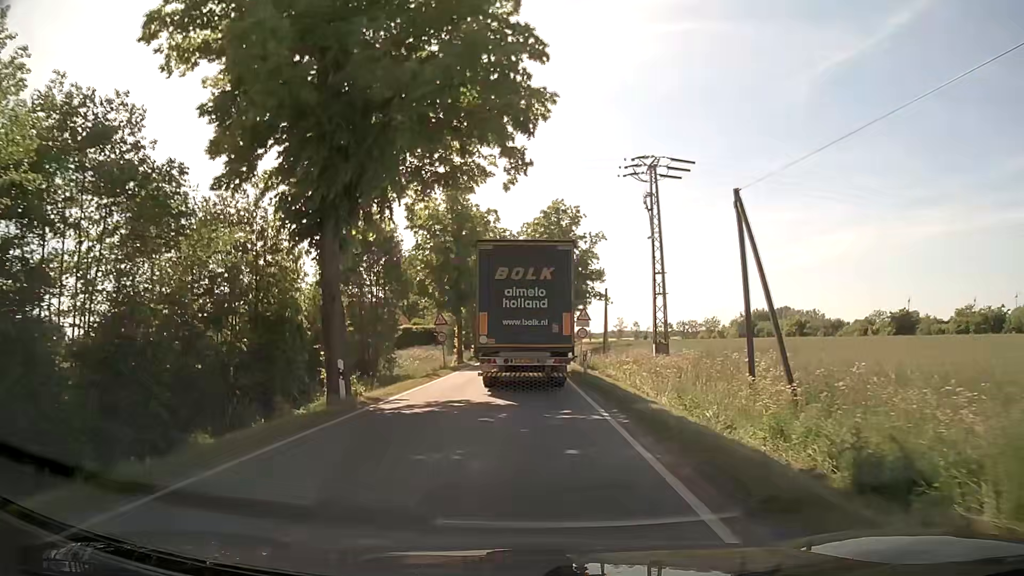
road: tertiary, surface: asphalt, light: Day
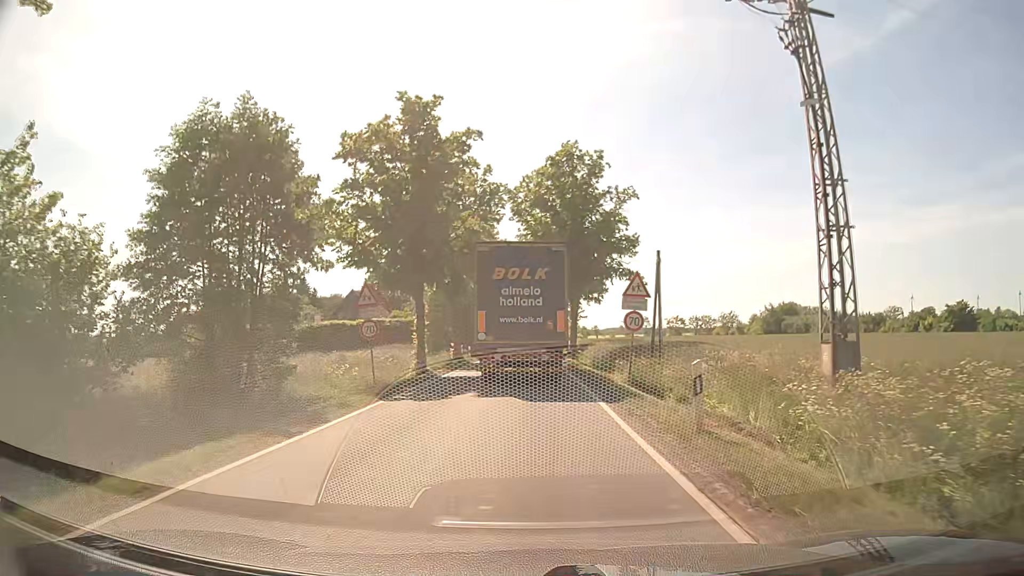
(-0.1, +17.8) m; -1°
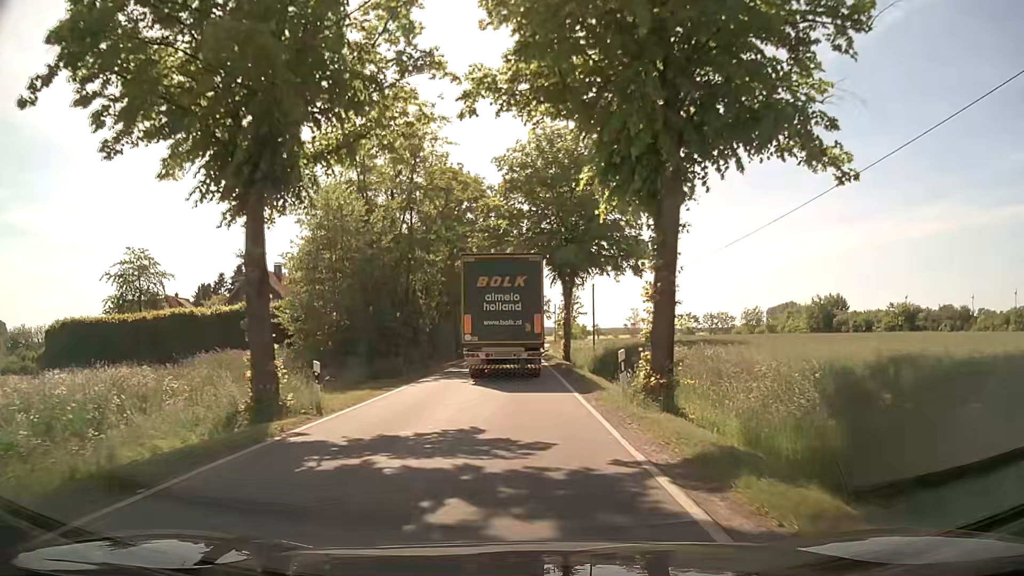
(+0.3, +32.0) m; +1°
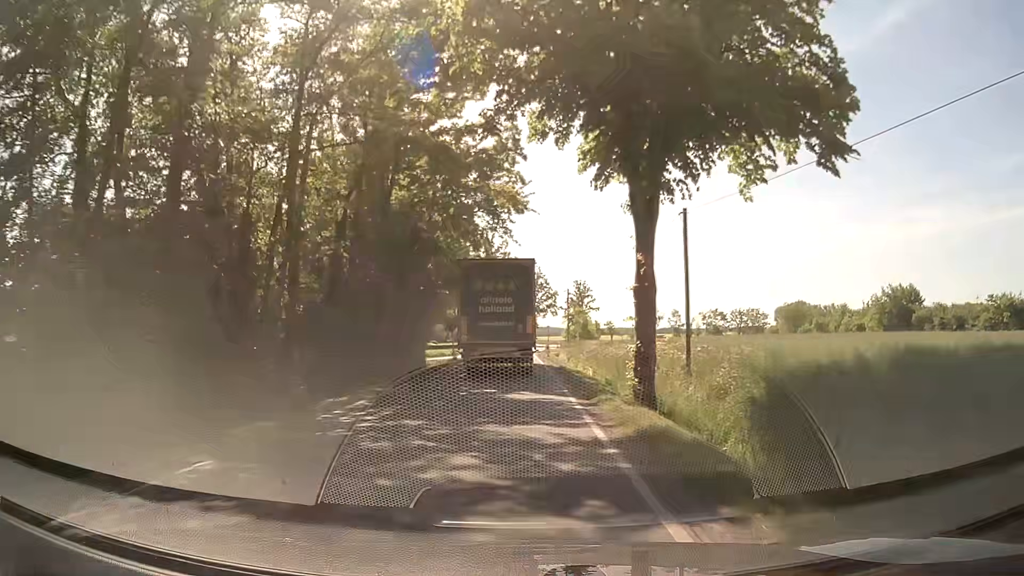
(+0.1, +27.4) m; 0°
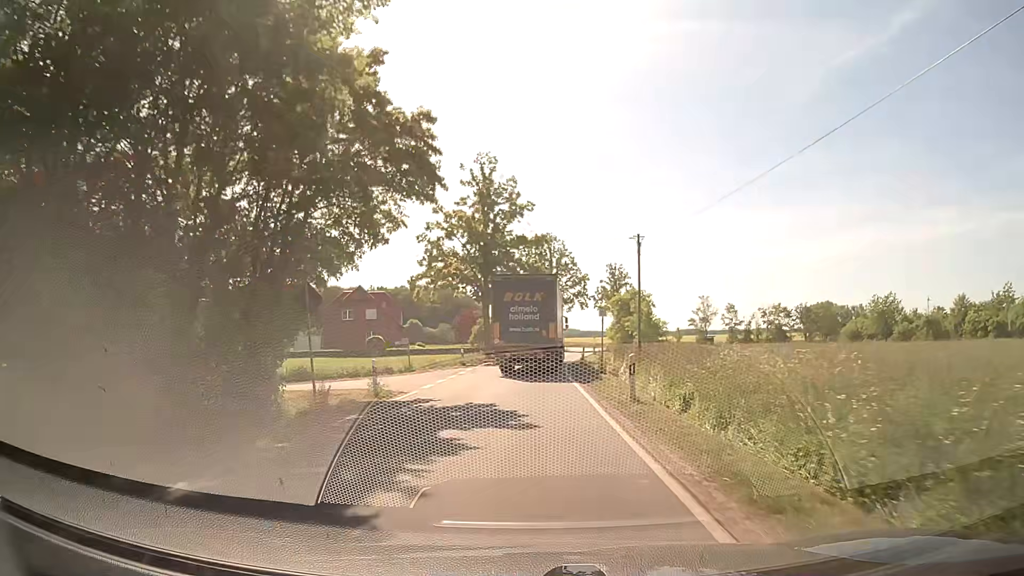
(-0.4, +35.3) m; -1°
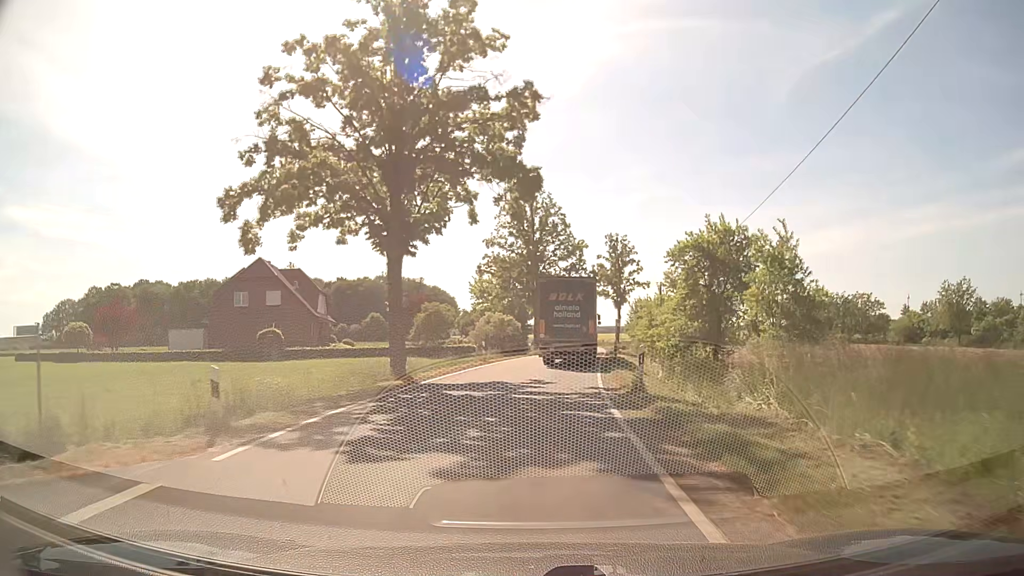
(0.0, +29.2) m; +1°
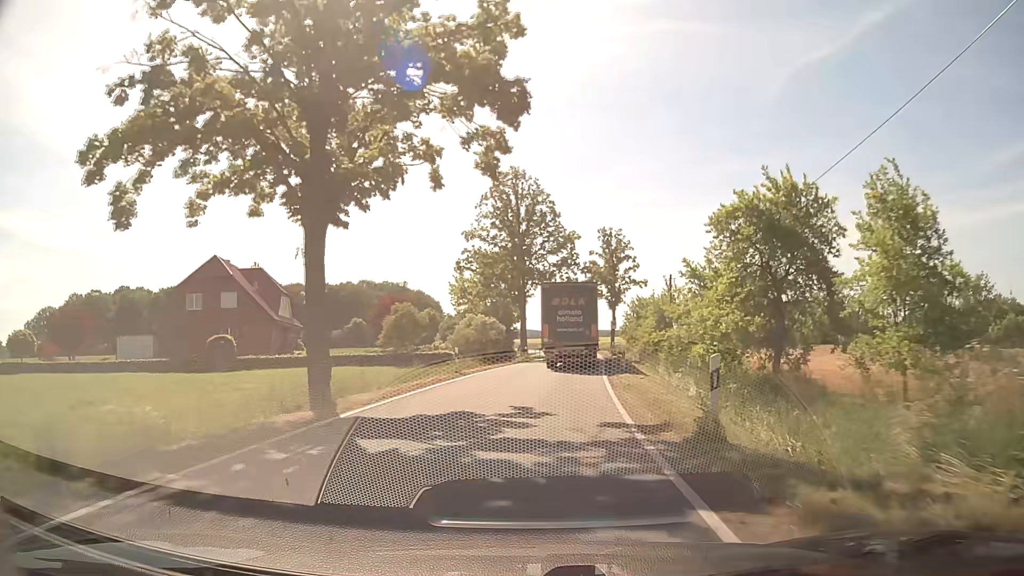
(+0.1, +7.4) m; +1°
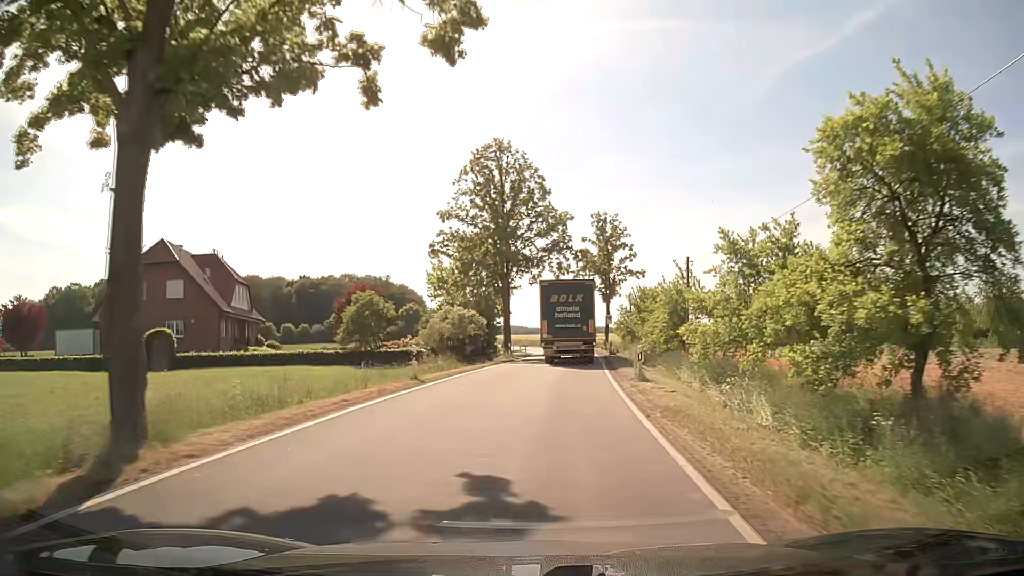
(+0.1, +7.4) m; +1°
